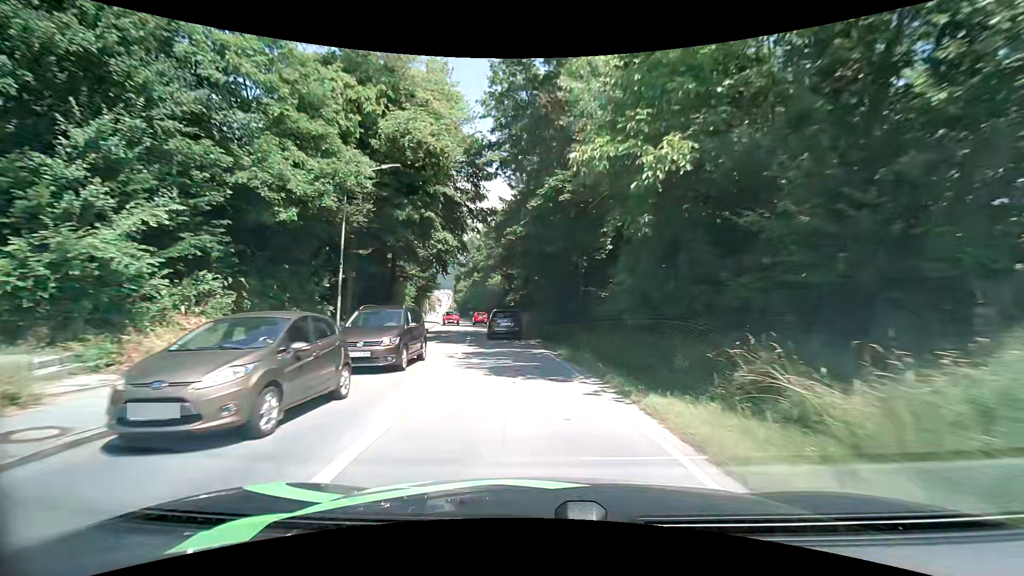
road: tertiary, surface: asphalt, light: Day
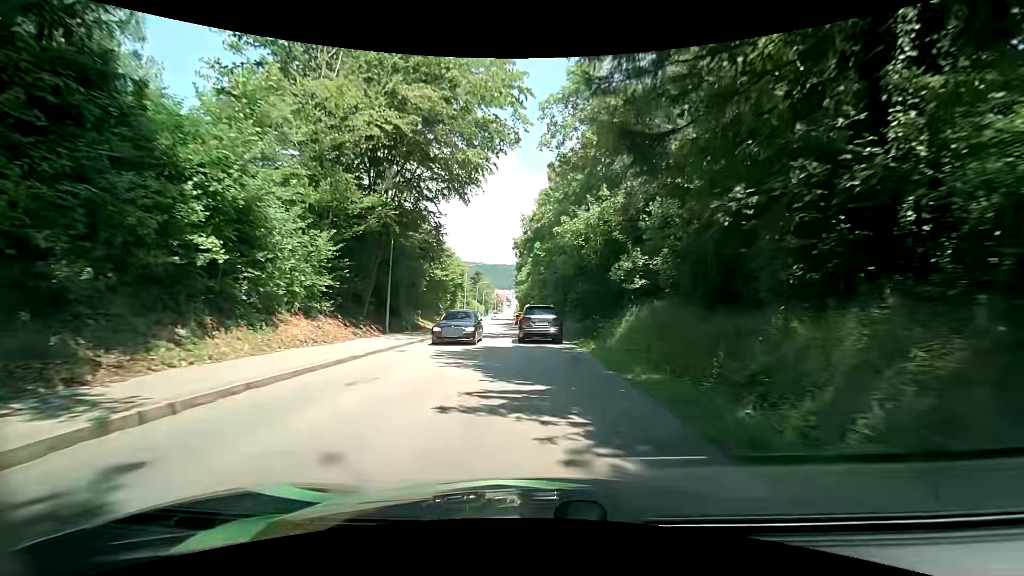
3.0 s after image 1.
(-3.7, +37.7) m; -10°
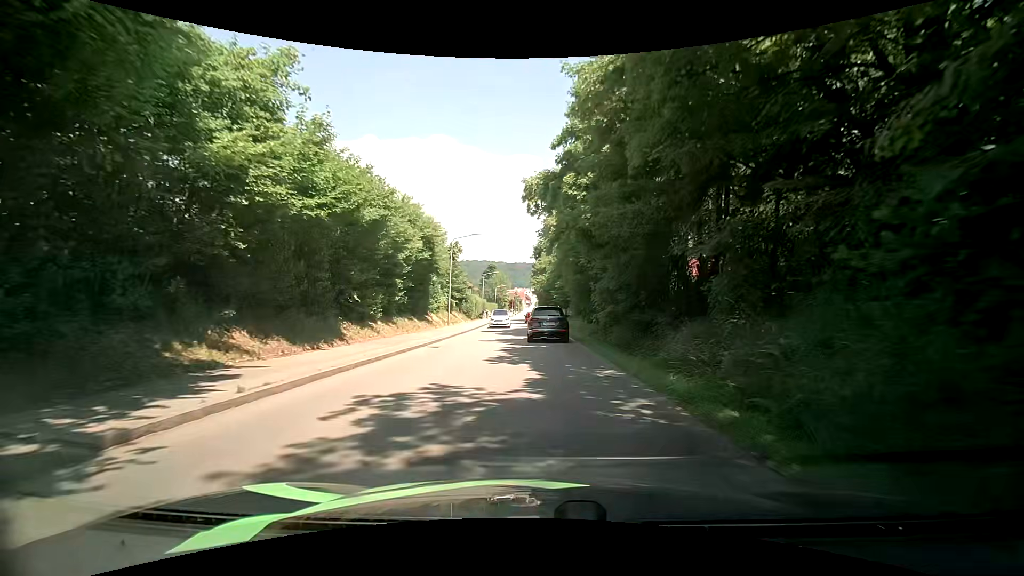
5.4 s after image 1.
(+0.1, +23.9) m; +1°
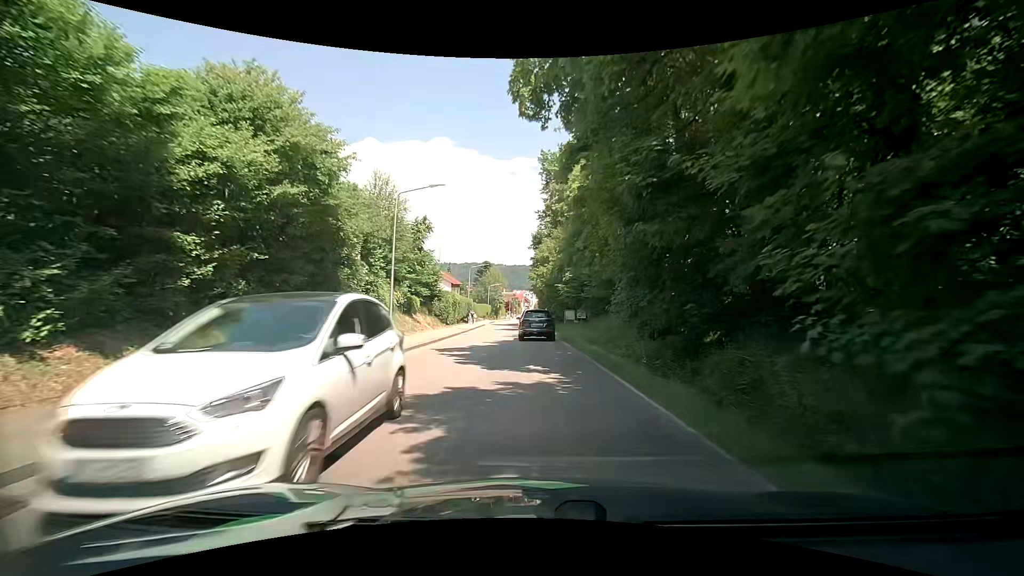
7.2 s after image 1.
(-0.3, +16.0) m; -1°
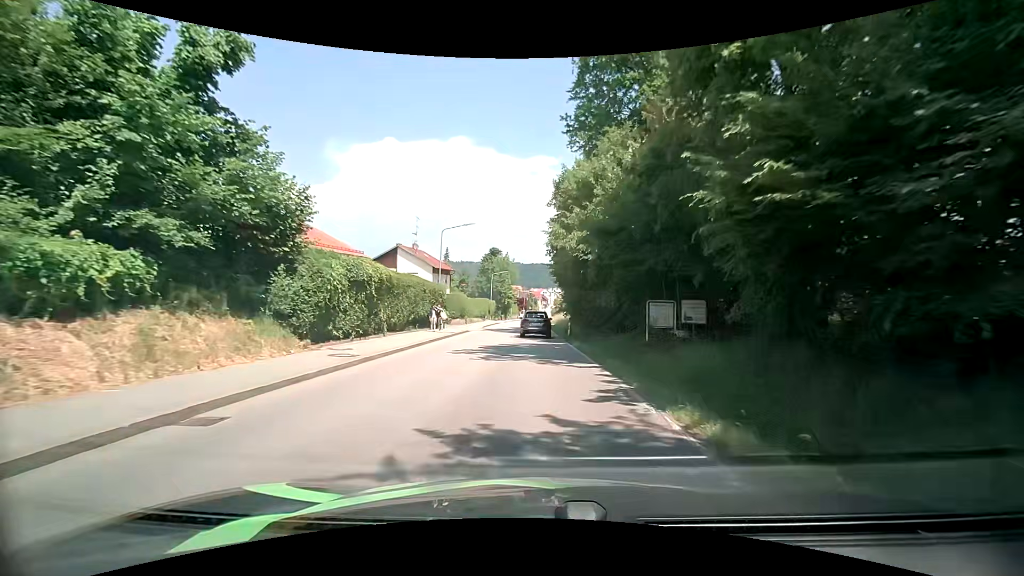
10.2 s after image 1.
(-0.8, +28.5) m; -2°
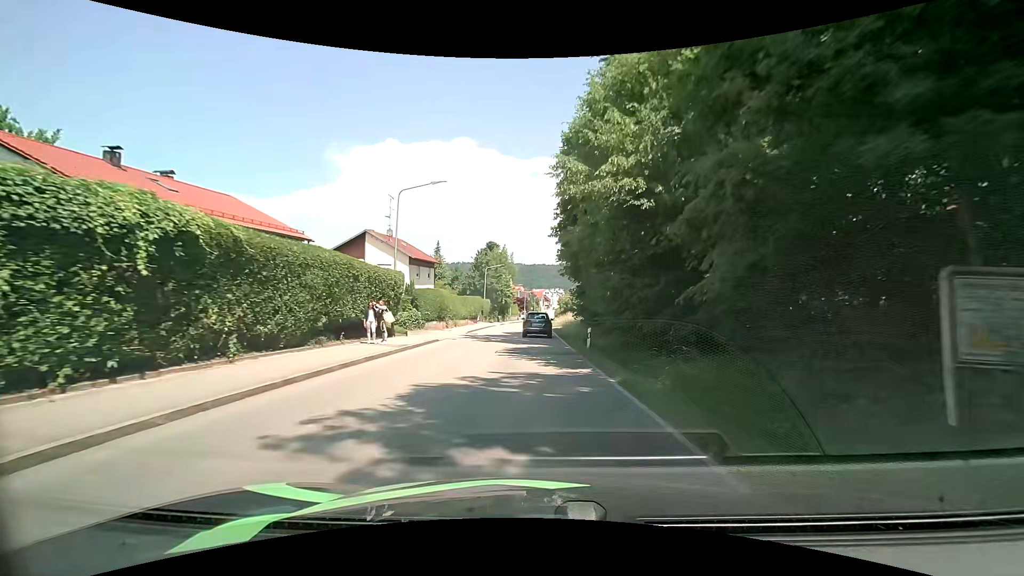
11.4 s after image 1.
(0.0, +11.7) m; 0°
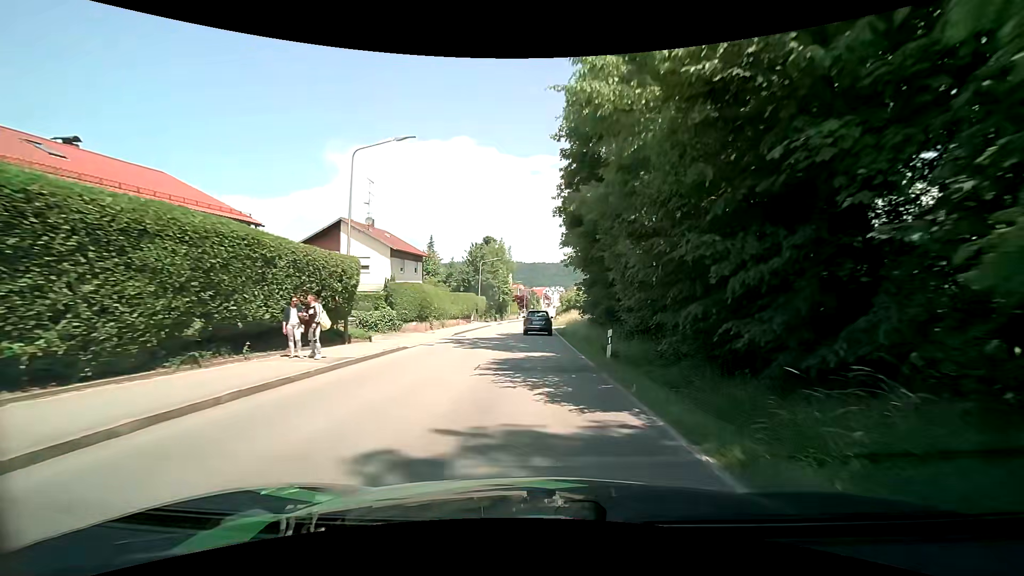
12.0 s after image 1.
(0.0, +6.1) m; -1°
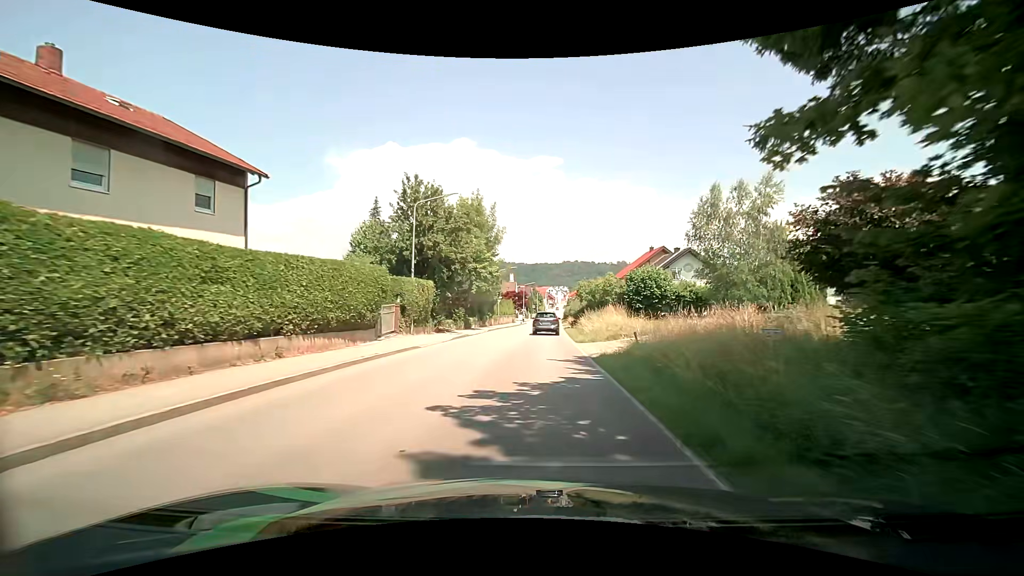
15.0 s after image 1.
(+0.2, +32.2) m; 0°
(0, +10) (0, +20) (0, +30) (0, +40) (+1, +50) (+1, +60) (+1, +70) (+2, +80) (+3, +90) (+3, +100) m
